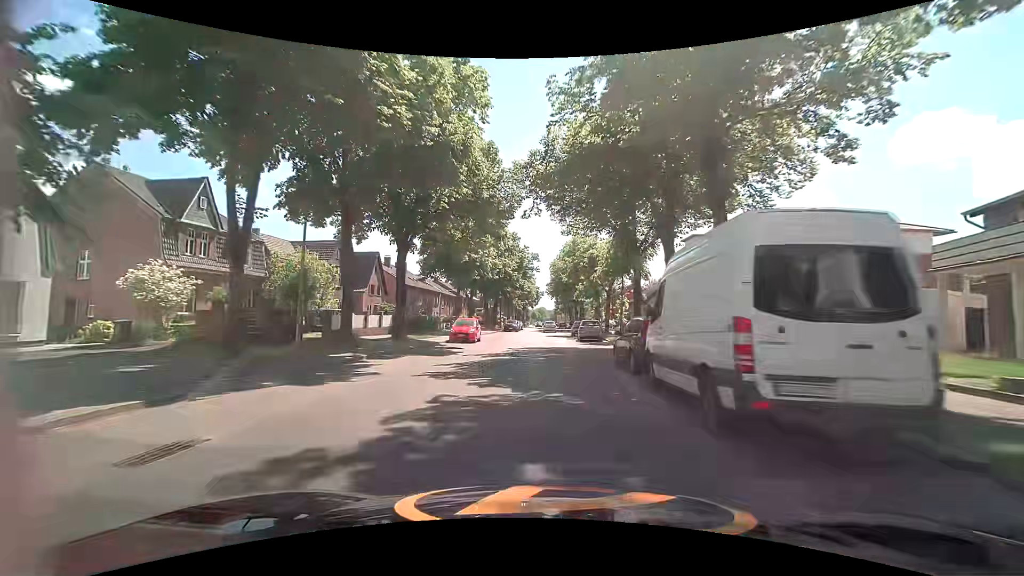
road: secondary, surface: asphalt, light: Day
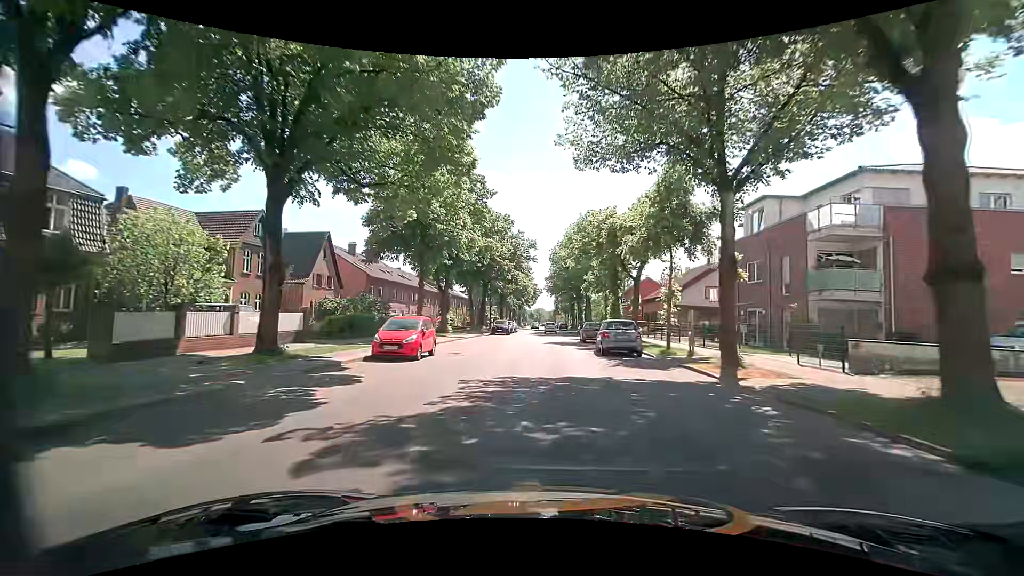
(+0.1, +14.2) m; 0°
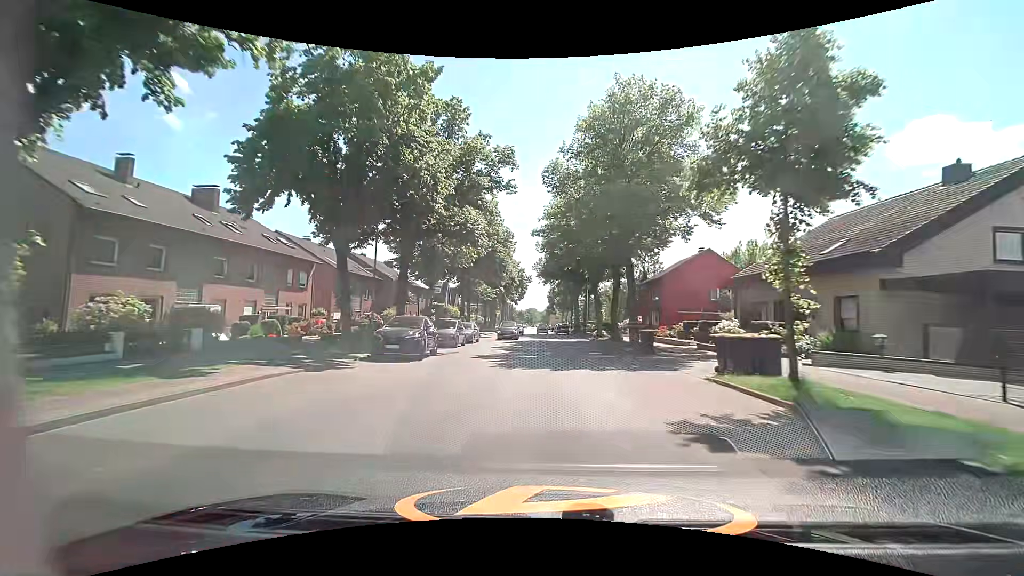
(+0.8, +35.4) m; +1°
(0, +10) (0, +20) (+1, +30) (0, +40) (0, +50) (0, +60) (0, +70) (0, +80) (+1, +90) (+1, +100) m
